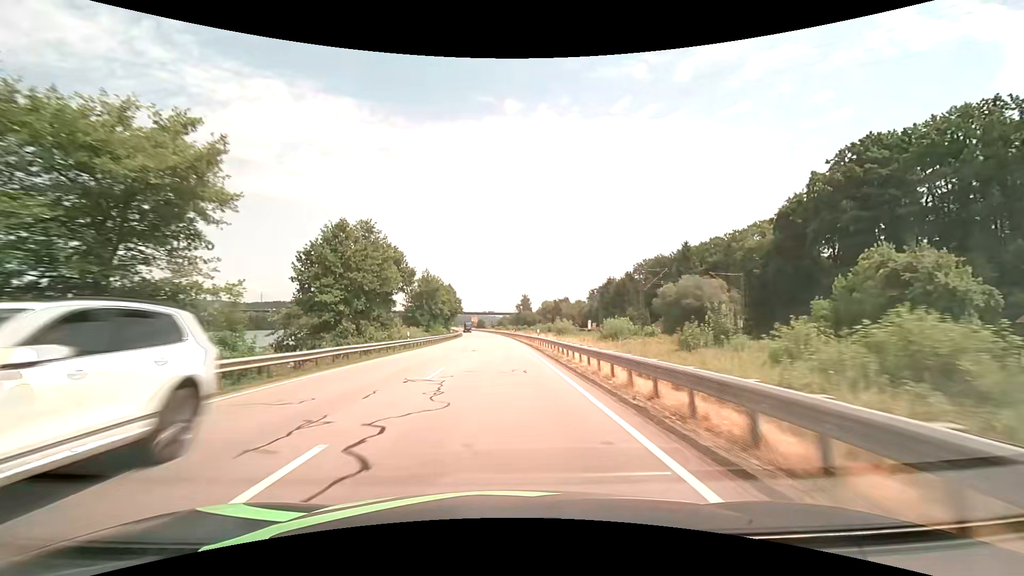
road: primary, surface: asphalt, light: Day
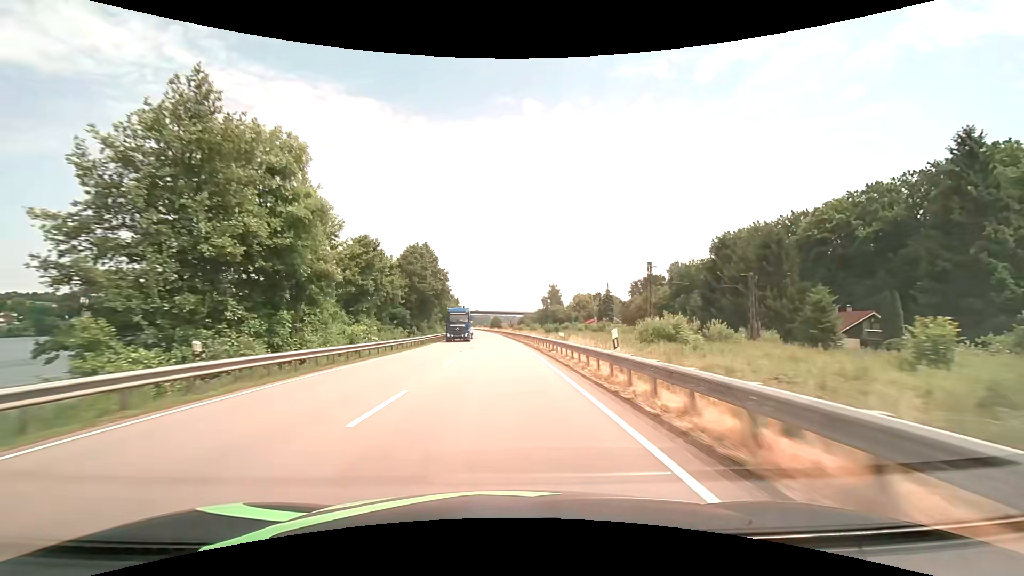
(-1.0, +66.3) m; -2°
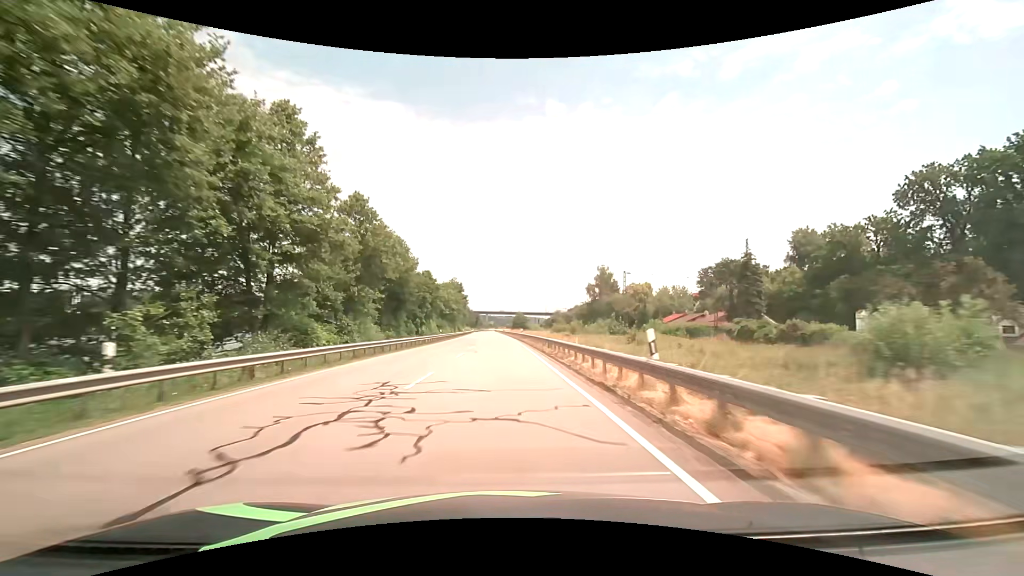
(-1.6, +67.3) m; -3°
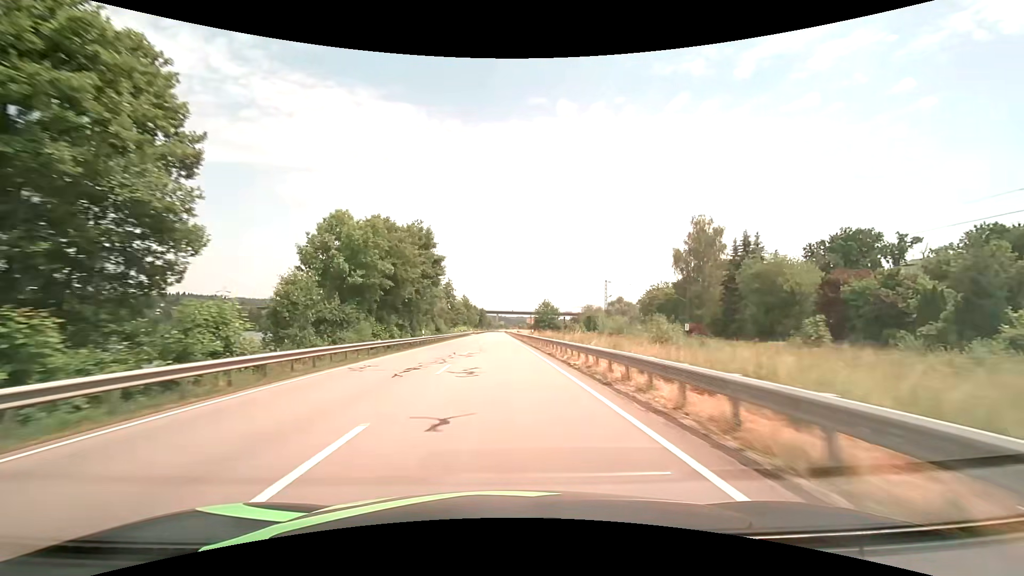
(-1.3, +68.0) m; -1°
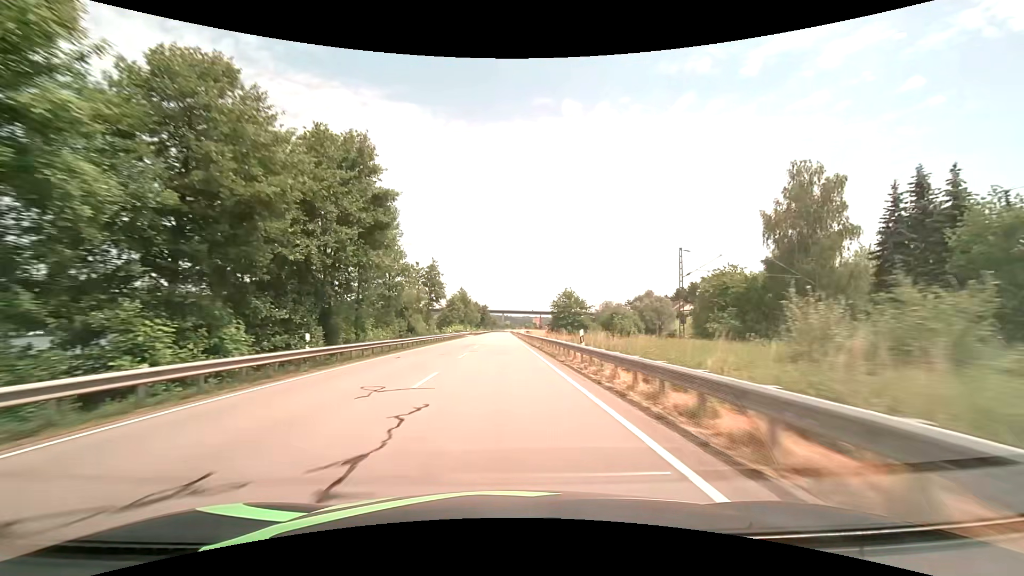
(-0.1, +27.4) m; -1°
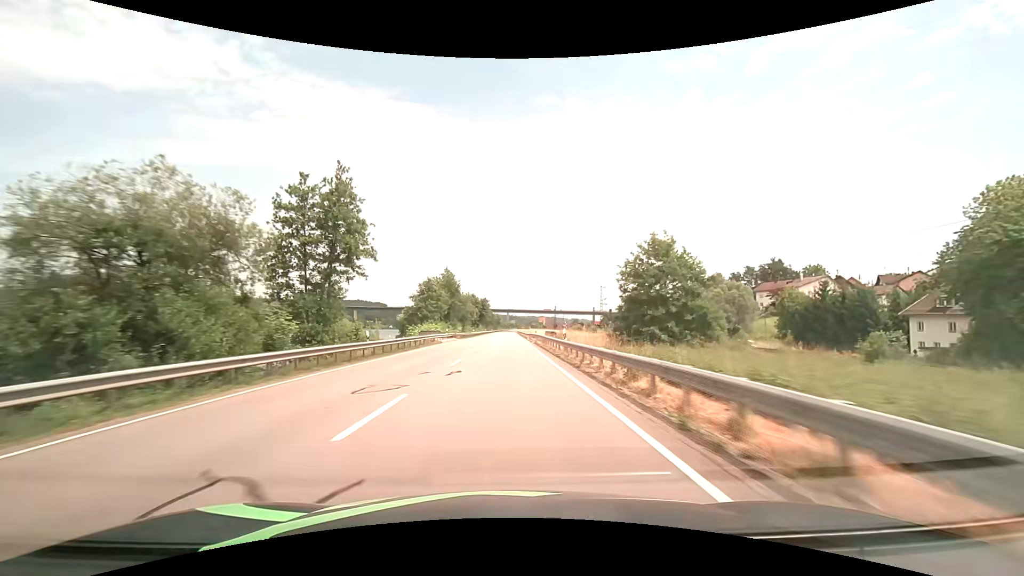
(-0.2, +41.2) m; -1°
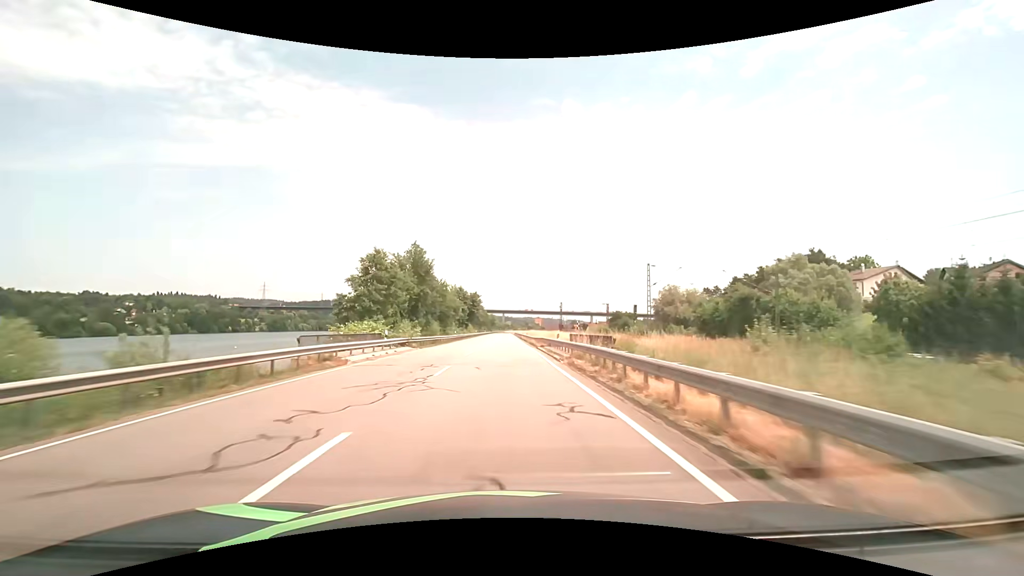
(+0.1, +27.6) m; 0°
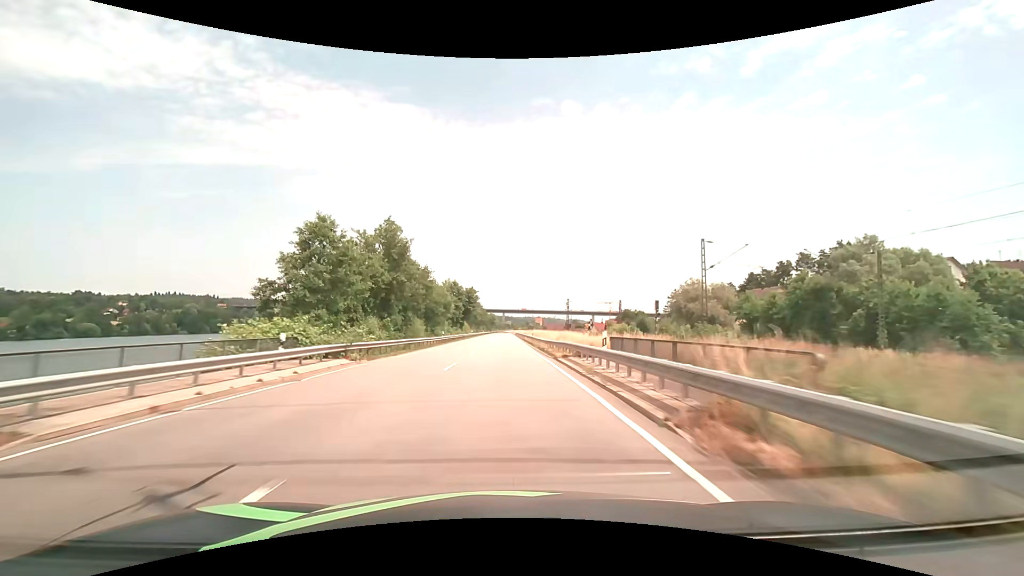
(0.0, +13.8) m; 0°
(0, +10) (0, +20) (0, +30) (0, +40) (0, +50) (0, +60) (0, +70) (0, +80) (0, +90) (0, +100) m
